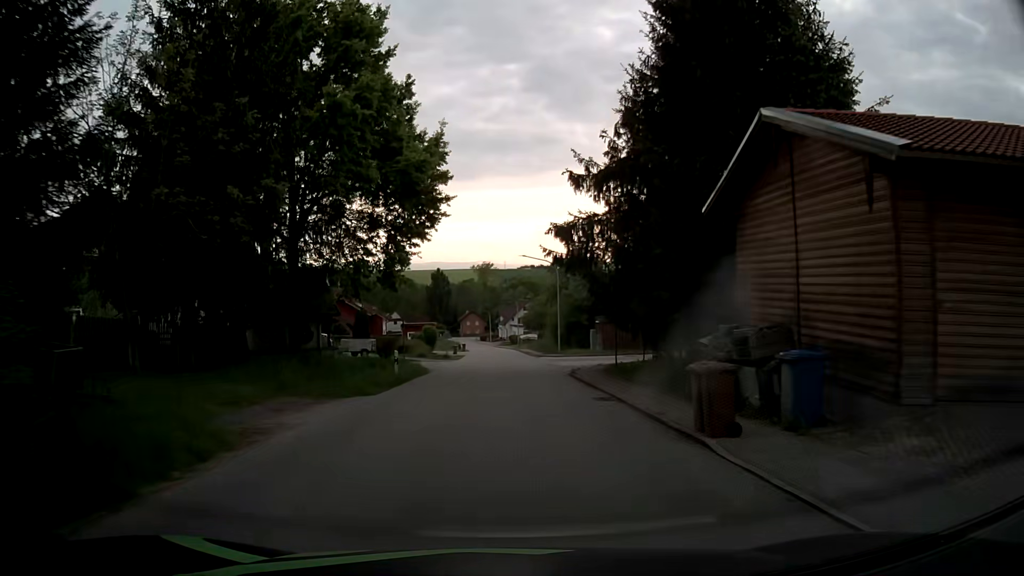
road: tertiary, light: Day
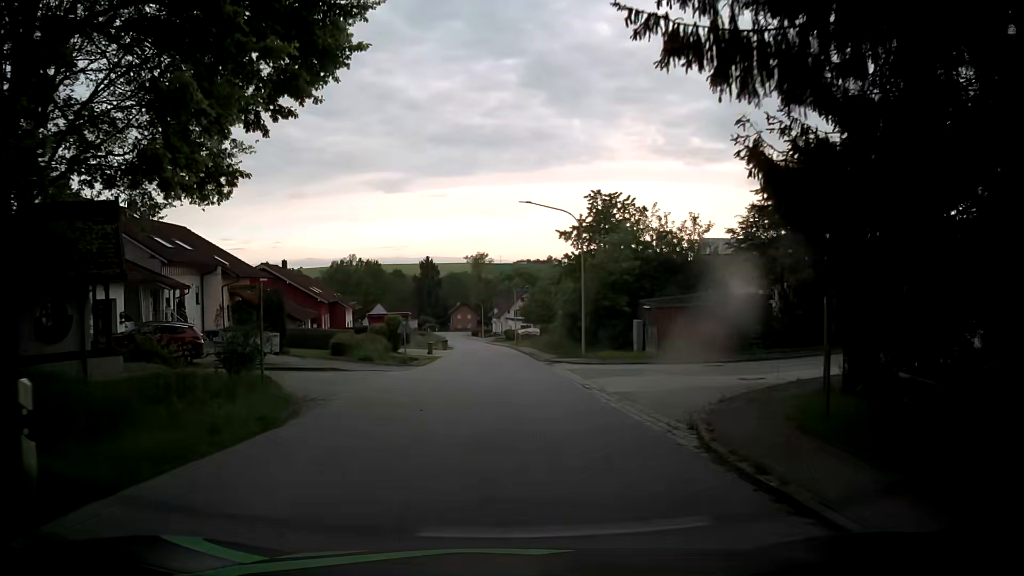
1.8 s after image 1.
(+0.1, +18.3) m; +1°
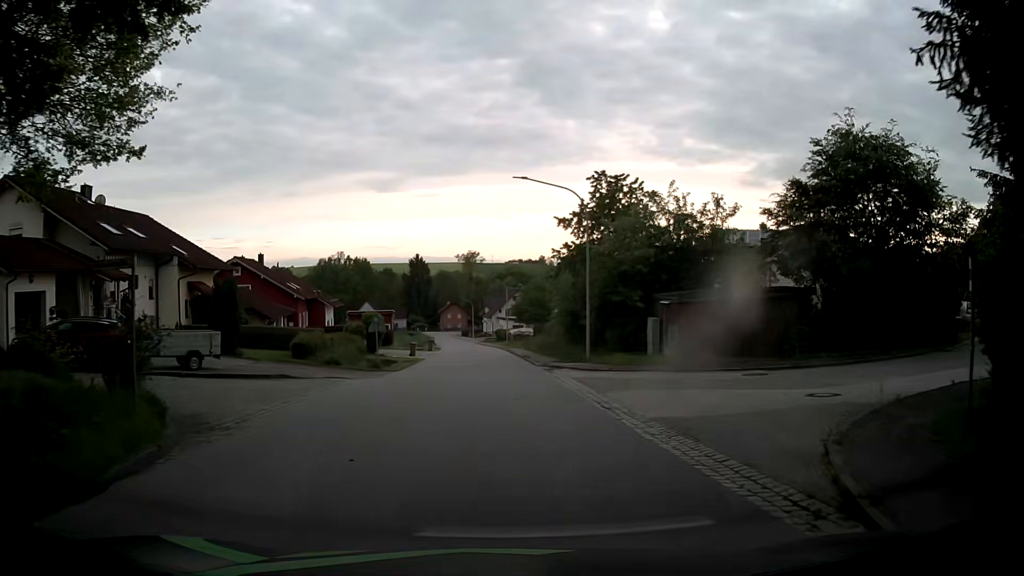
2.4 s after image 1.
(0.0, +4.8) m; 0°
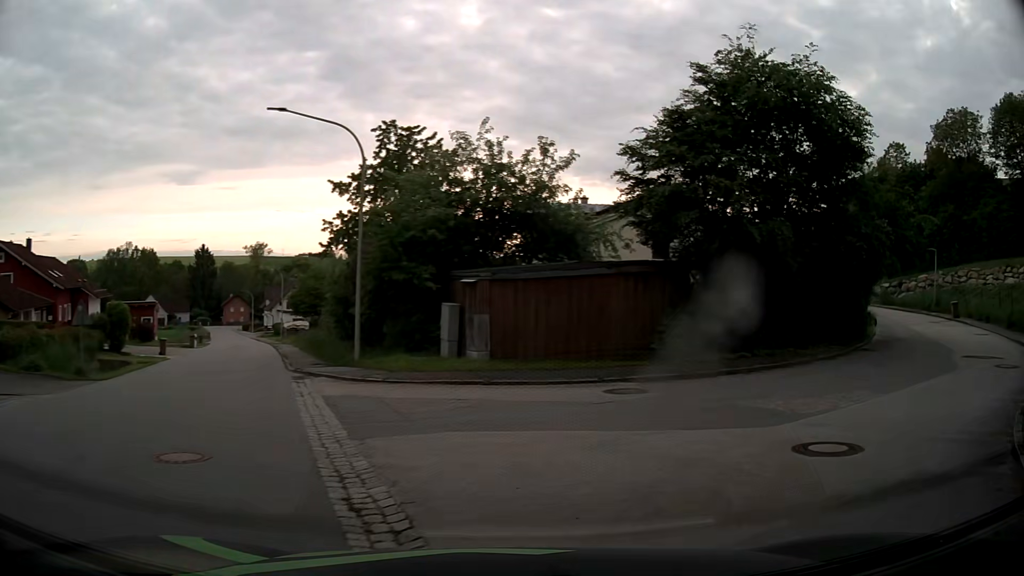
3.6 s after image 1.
(+0.8, +7.5) m; +17°
